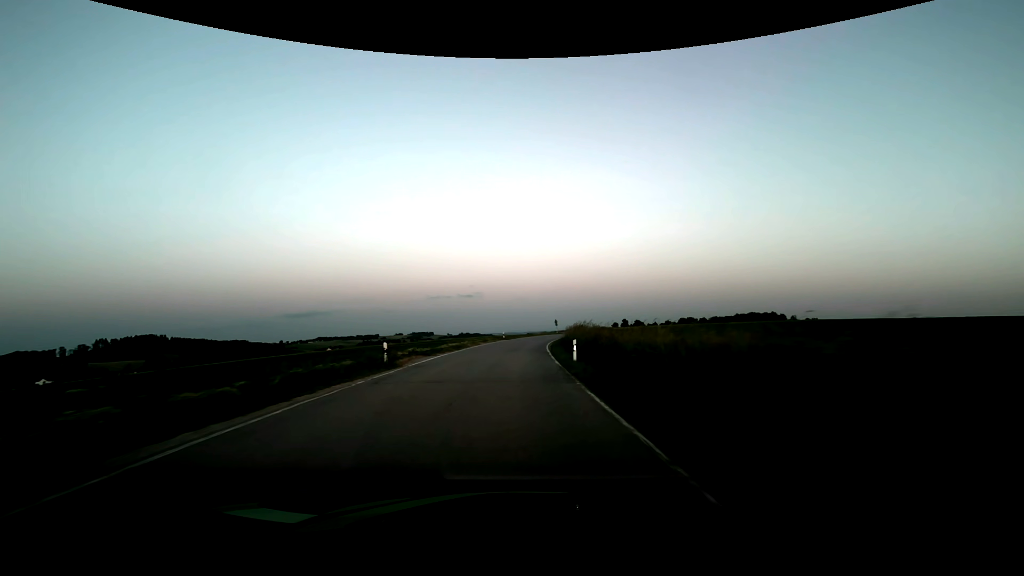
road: secondary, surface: asphalt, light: Dusk
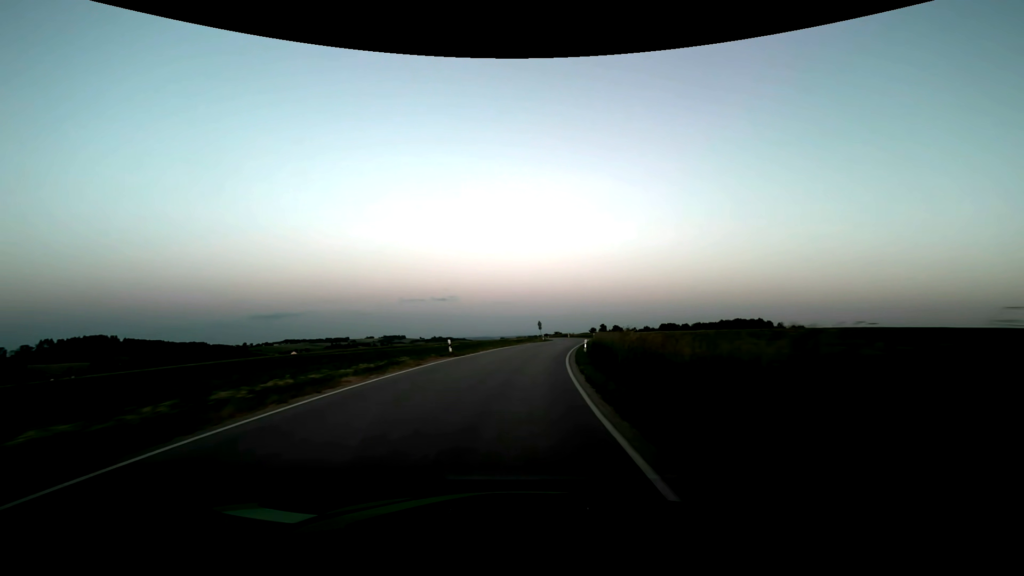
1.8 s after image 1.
(+0.4, +32.2) m; +3°
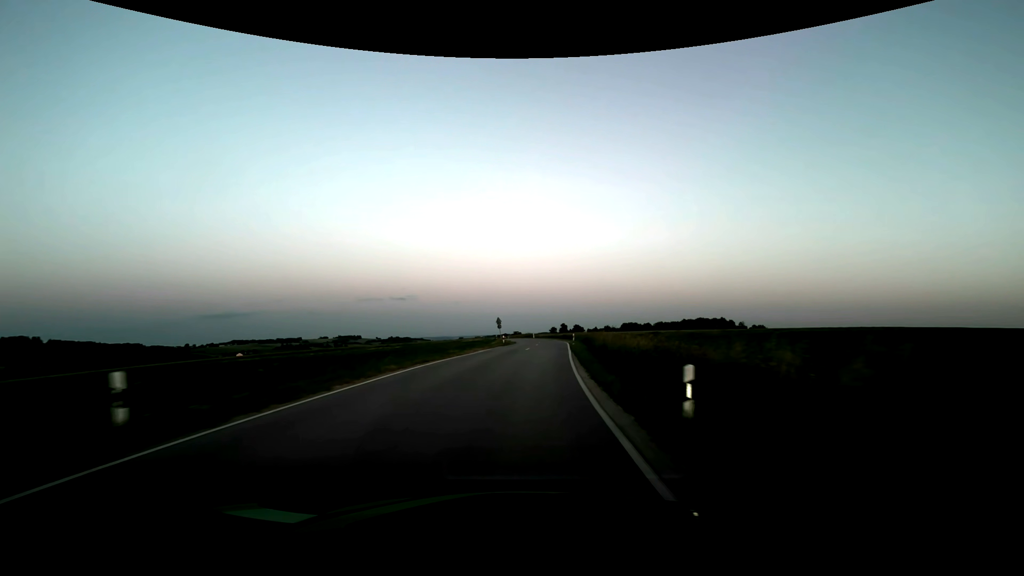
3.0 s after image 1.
(+0.8, +21.4) m; +4°
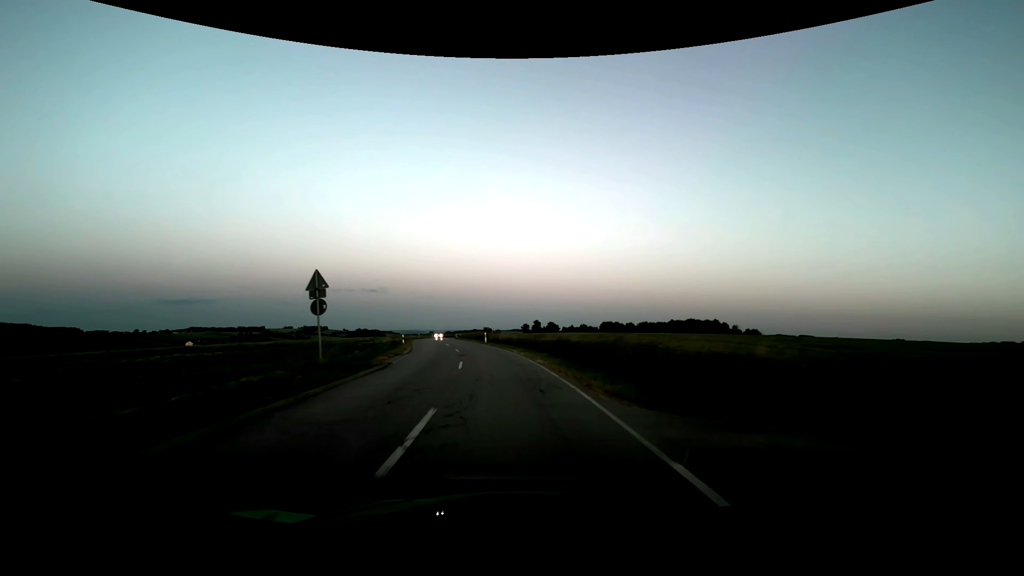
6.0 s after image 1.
(+3.7, +53.5) m; +4°
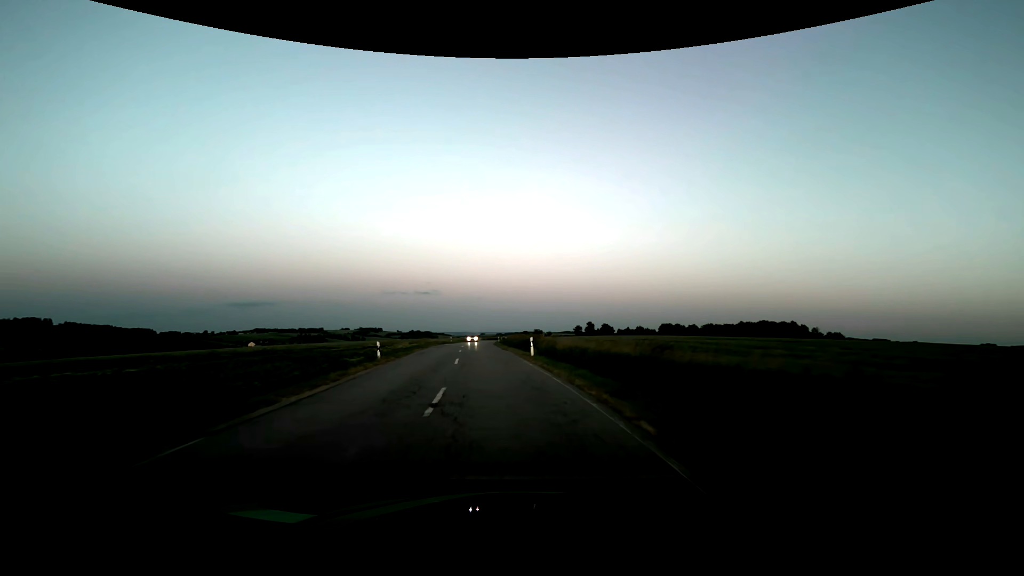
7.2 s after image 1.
(-1.1, +21.5) m; -6°
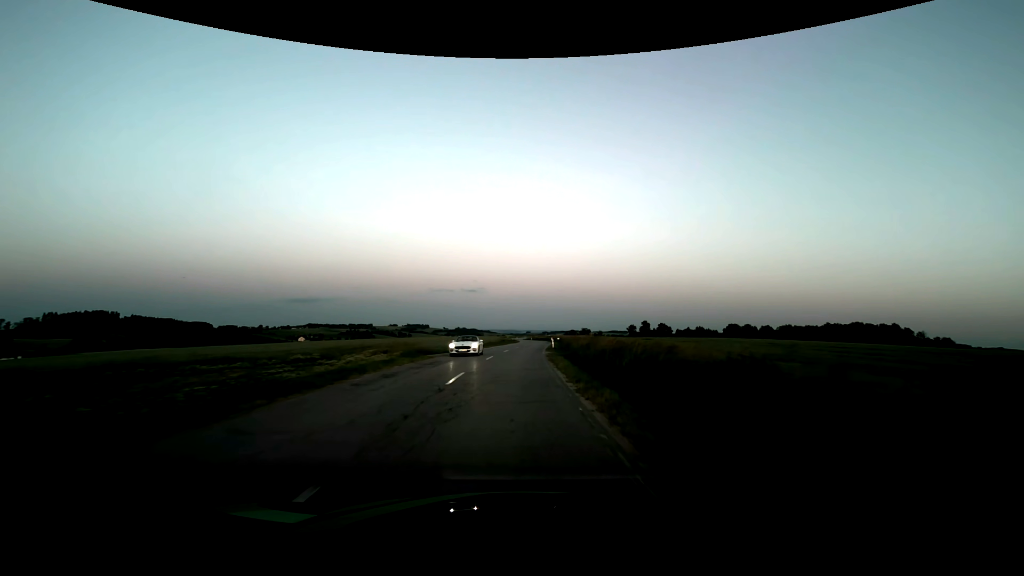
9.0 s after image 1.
(-1.9, +32.2) m; -6°
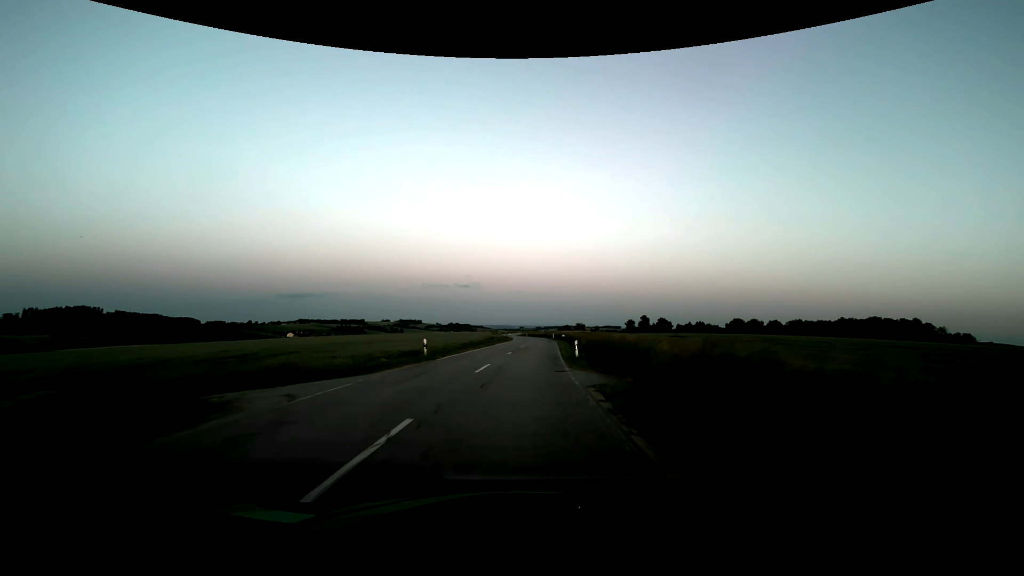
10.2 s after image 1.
(+0.1, +21.6) m; +1°
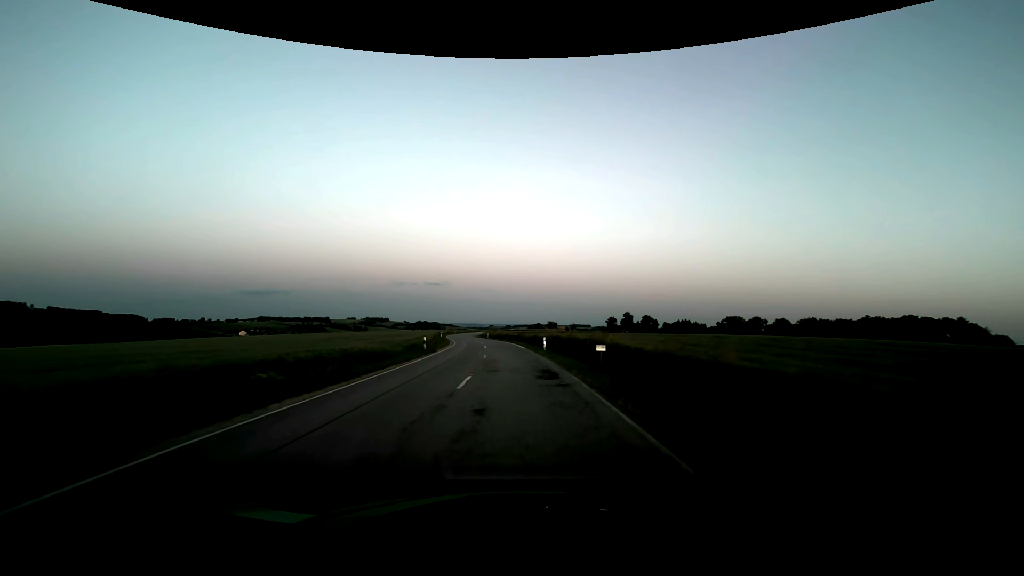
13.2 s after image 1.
(+2.6, +54.1) m; +4°
(0, +10) (0, +20) (-1, +30) (-1, +40) (-2, +50) (-3, +60) (-5, +70) (-6, +80) (-8, +90) (-9, +99) m
